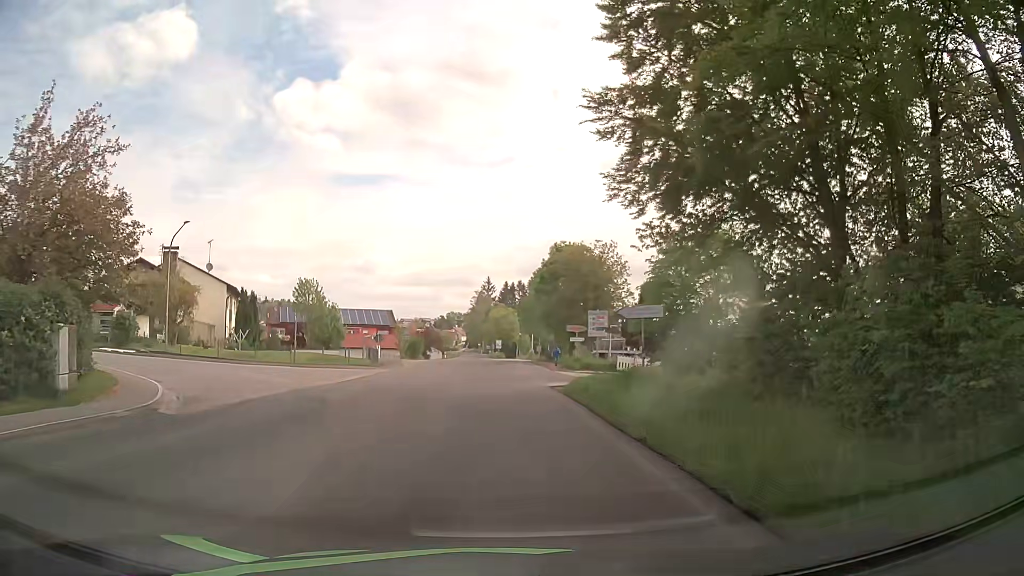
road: tertiary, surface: asphalt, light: Day
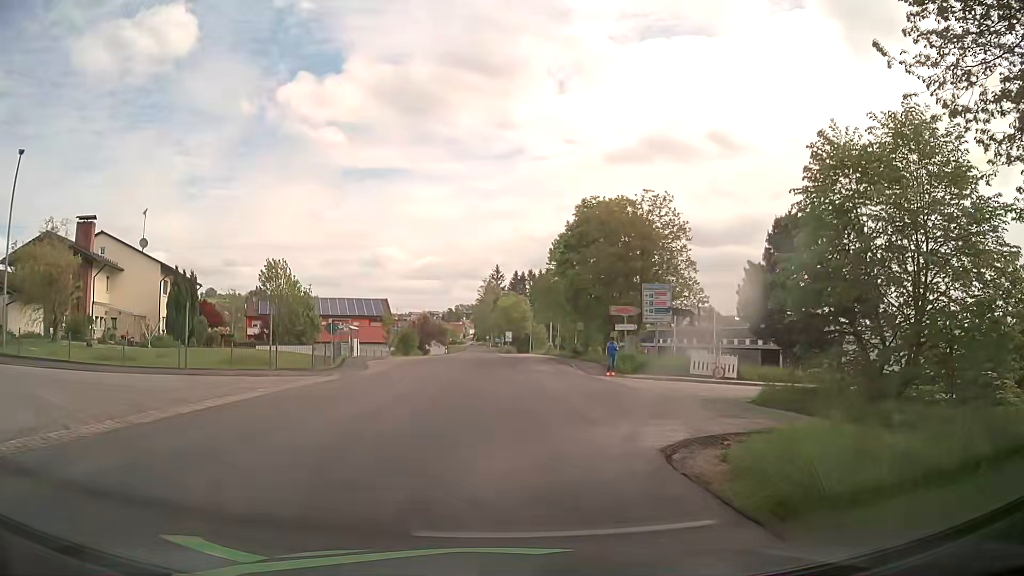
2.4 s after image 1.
(0.0, +16.1) m; 0°
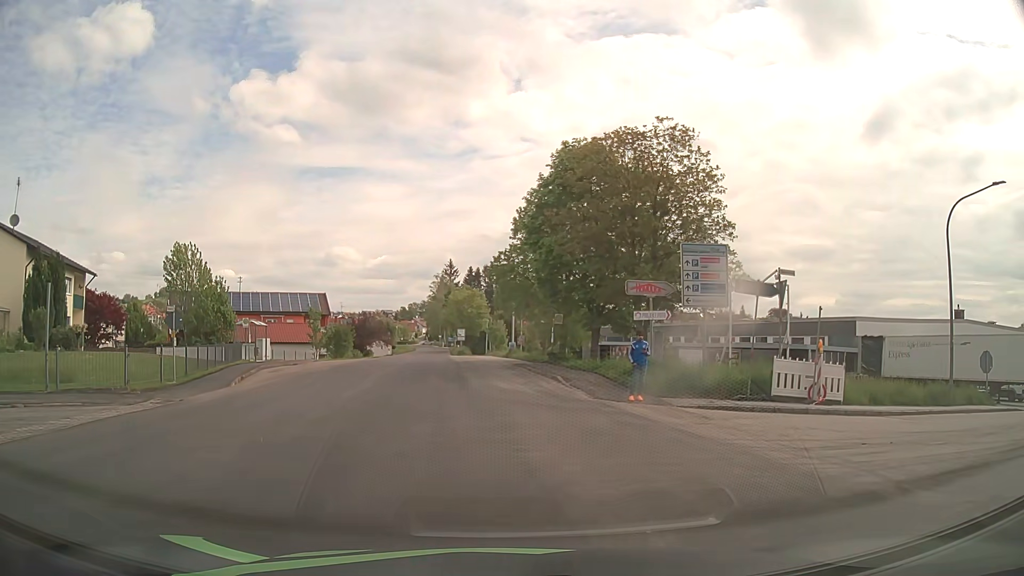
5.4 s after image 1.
(+0.1, +13.0) m; +3°
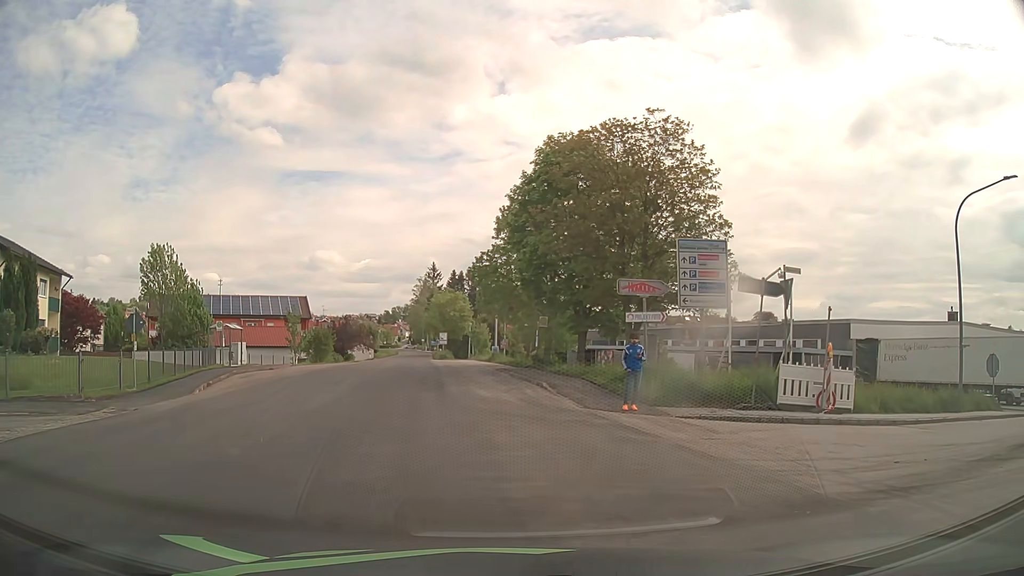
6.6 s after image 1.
(0.0, +1.4) m; -1°
(+4, +9) (+13, +13) (+22, +16) (+31, +20) (+41, +24) (+50, +28) (+59, +32) (+68, +36) (+77, +40) (+86, +45) m
